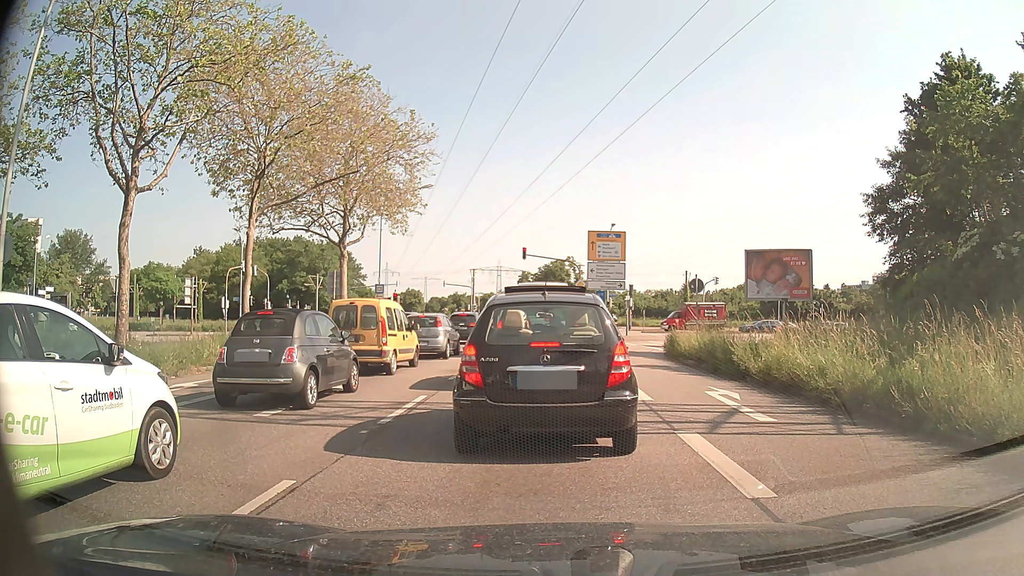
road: primary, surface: asphalt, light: Day
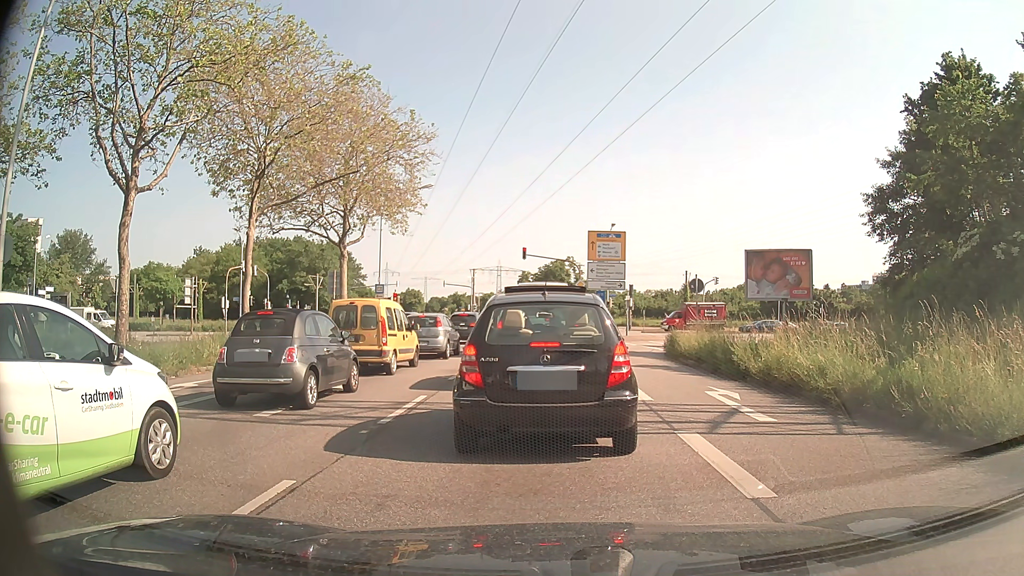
(0.0, 0.0) m; 0°
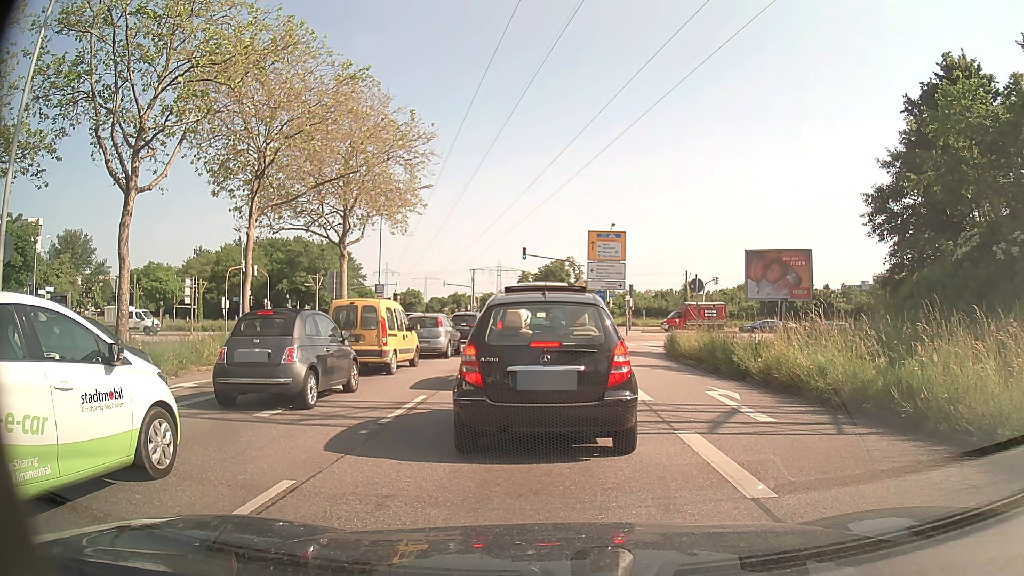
(0.0, 0.0) m; 0°
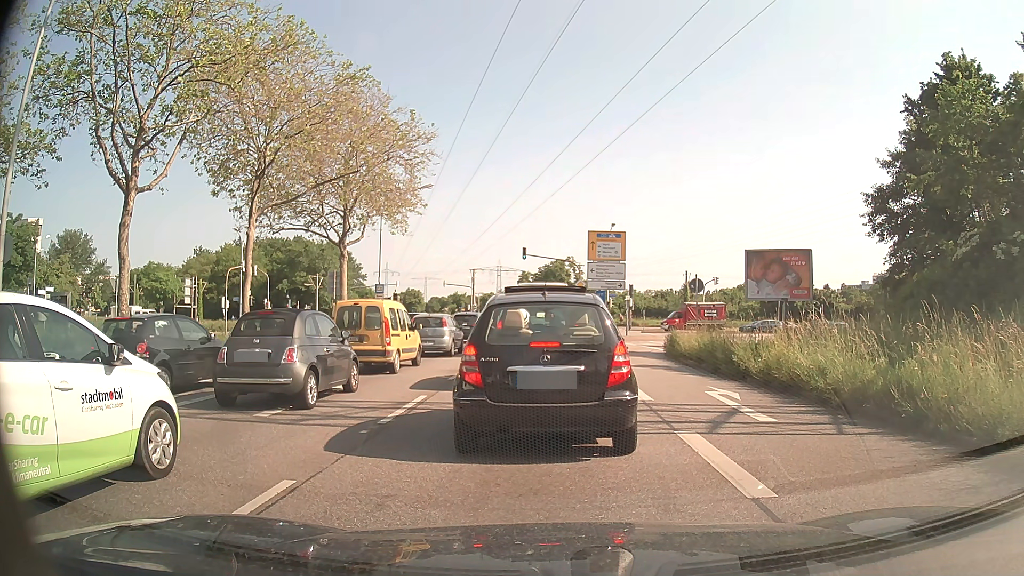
(0.0, 0.0) m; 0°
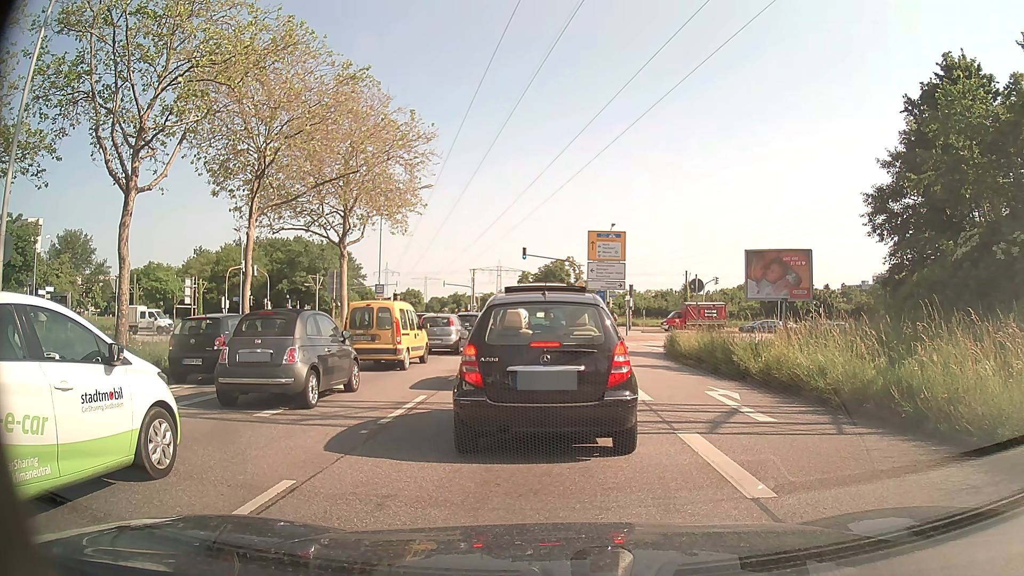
(0.0, 0.0) m; 0°
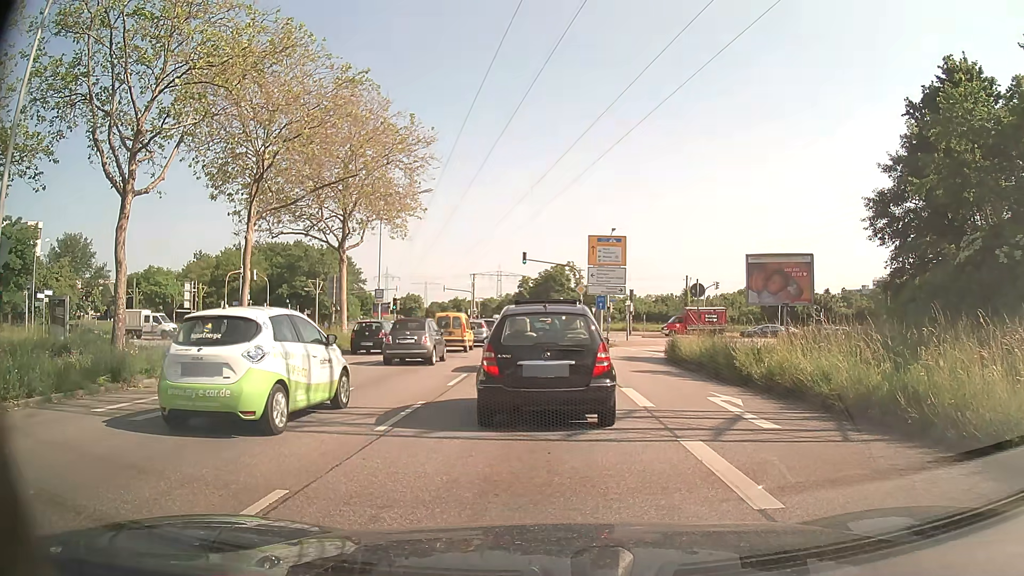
(0.0, +0.2) m; 0°
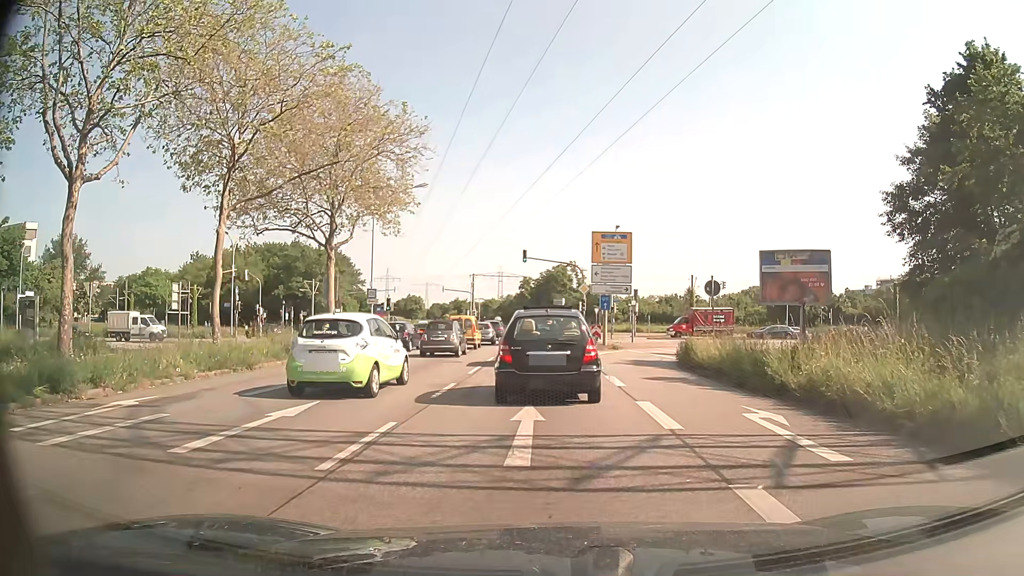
(0.0, +2.5) m; +1°
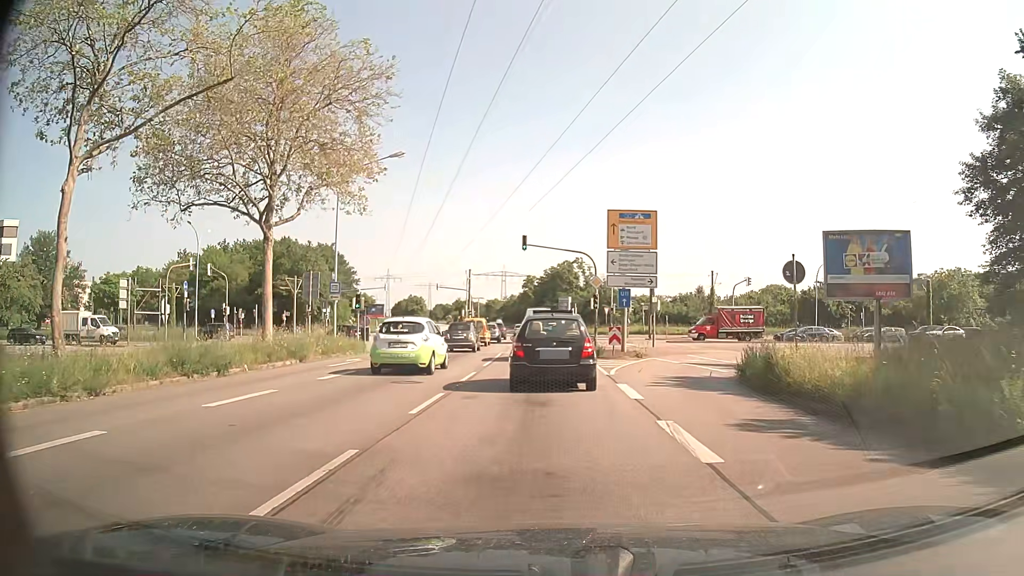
(-0.2, +8.5) m; -2°
(0, +10) (0, +20) (0, +30) (0, +40) (-1, +50) (-1, +60) (-2, +70) (-2, +80) (-3, +90) (-4, +100) m
